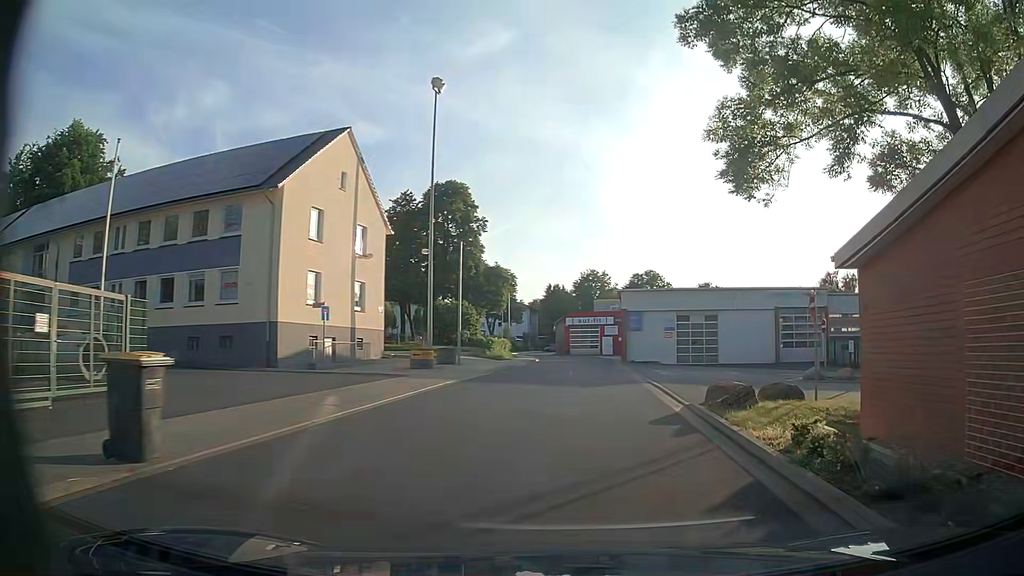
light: Day
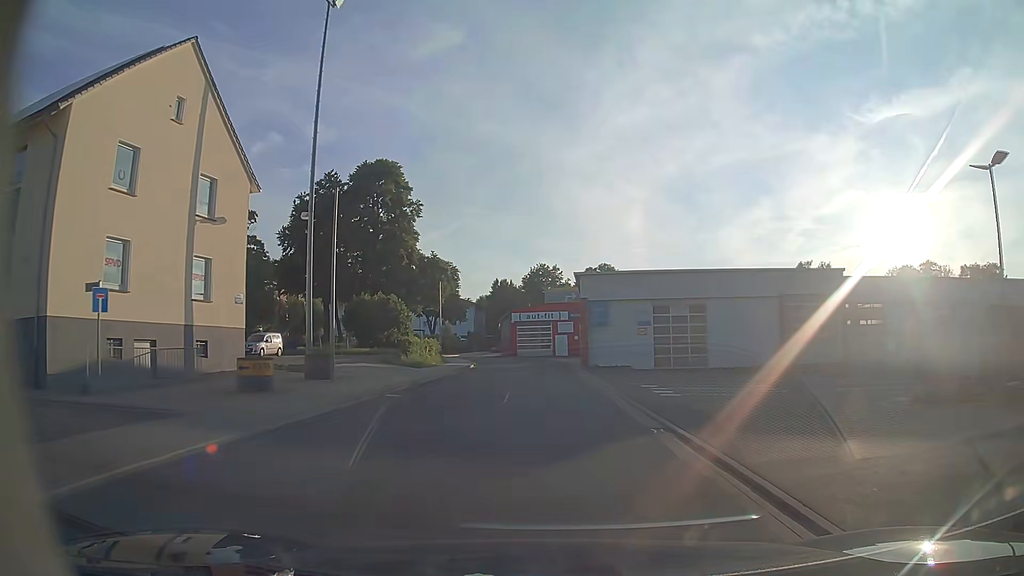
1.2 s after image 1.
(+0.6, +12.4) m; +4°
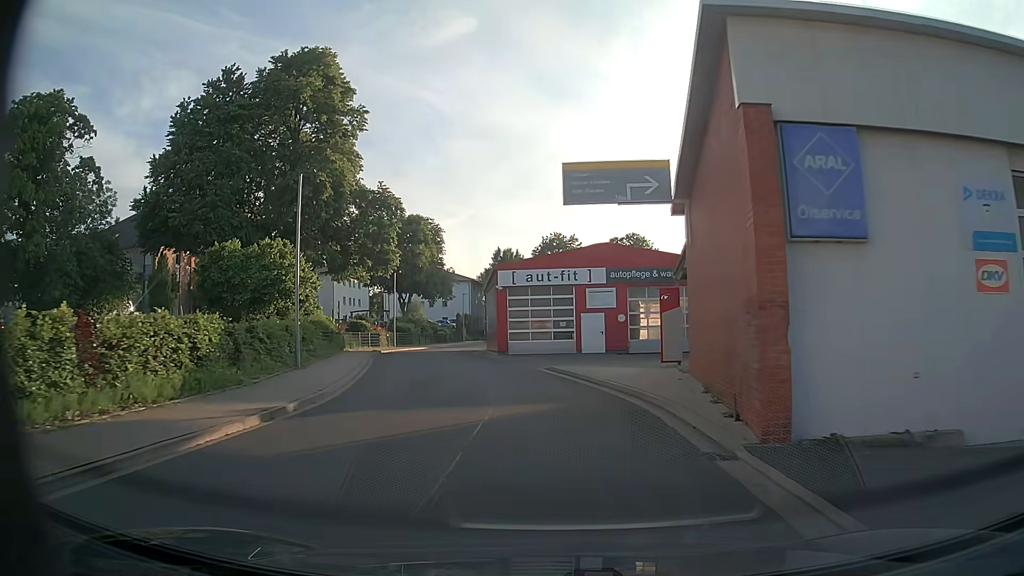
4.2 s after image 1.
(-0.2, +32.0) m; -1°
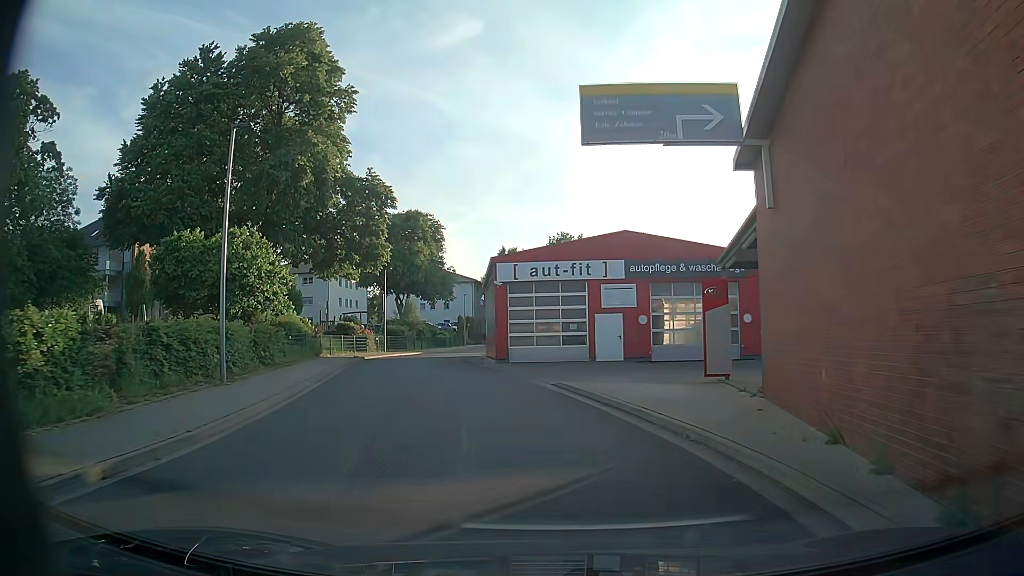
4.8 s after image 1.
(-0.1, +5.4) m; 0°
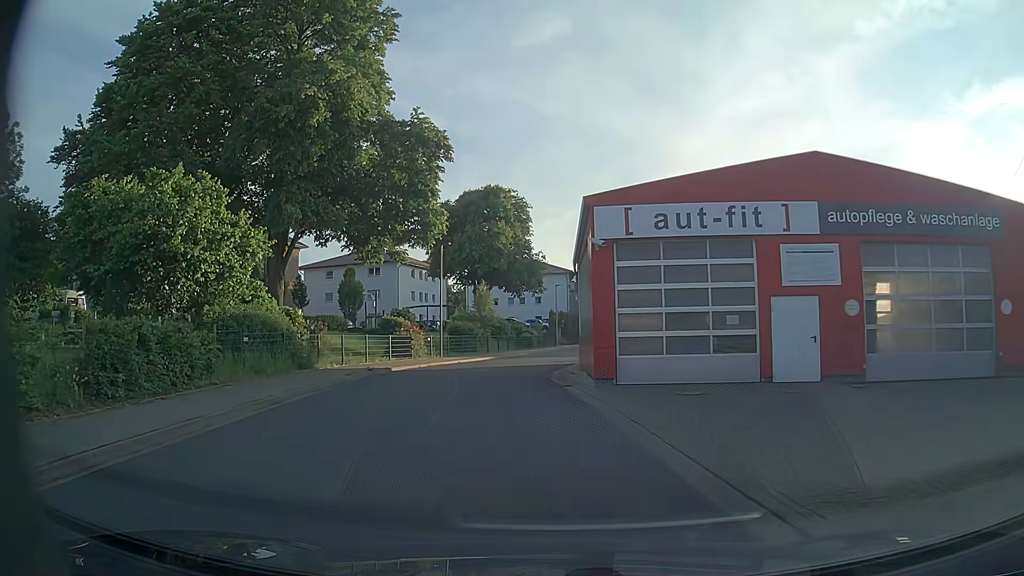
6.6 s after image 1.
(-0.8, +12.8) m; -9°
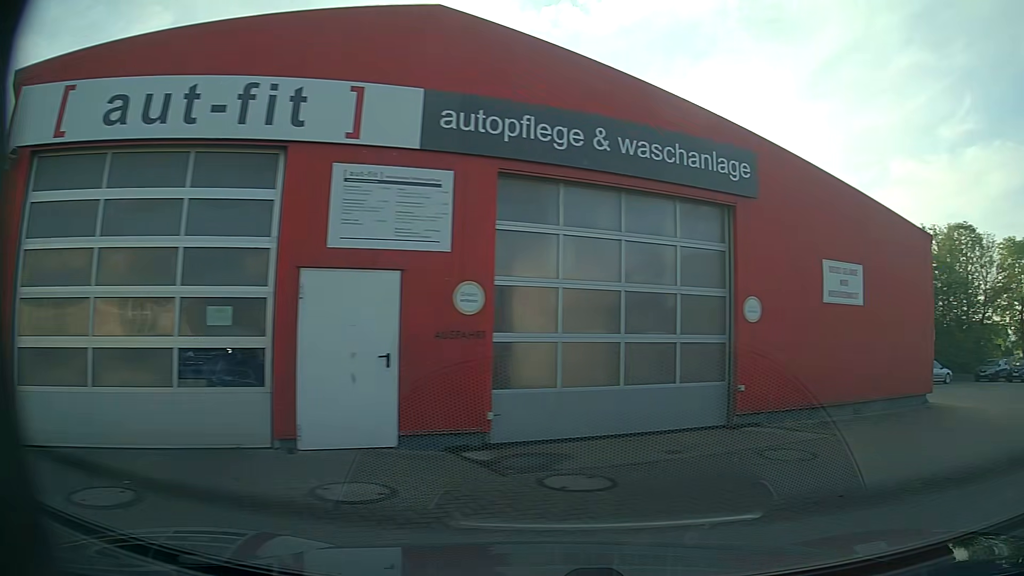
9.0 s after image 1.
(+1.7, +8.4) m; +36°
